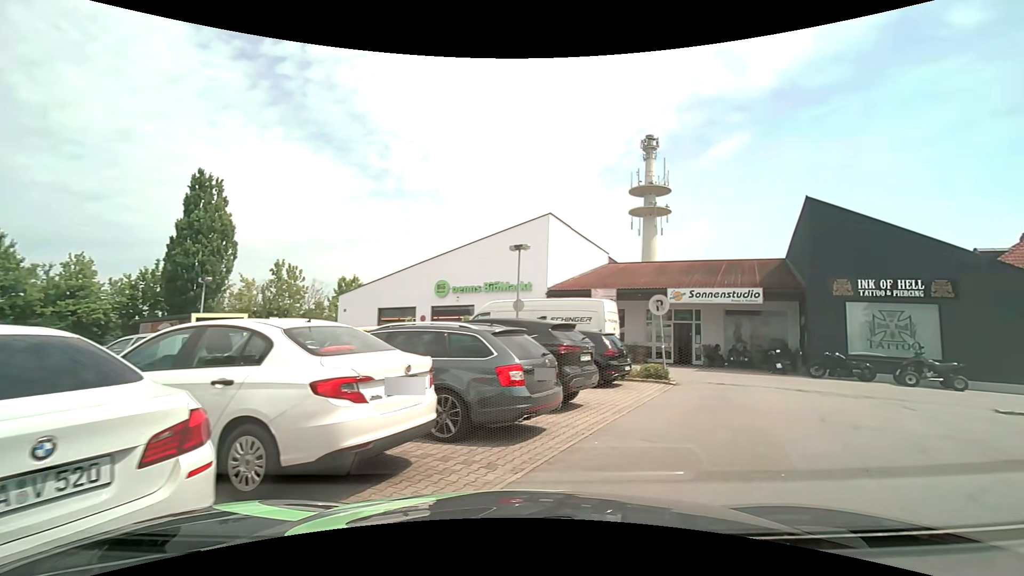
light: Day
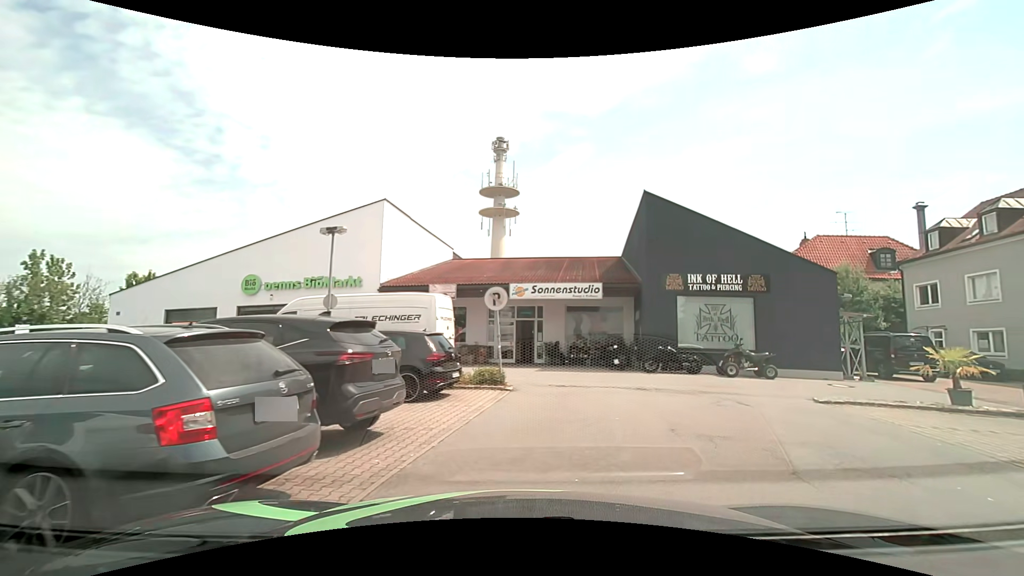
(+0.5, +2.6) m; +17°
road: service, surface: asphalt
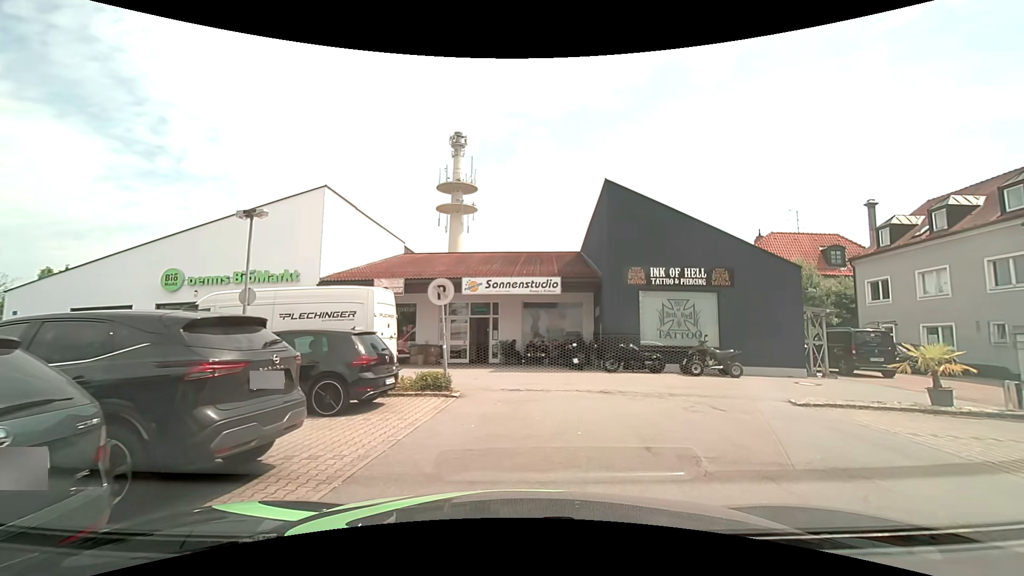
(+0.1, +1.6) m; +5°
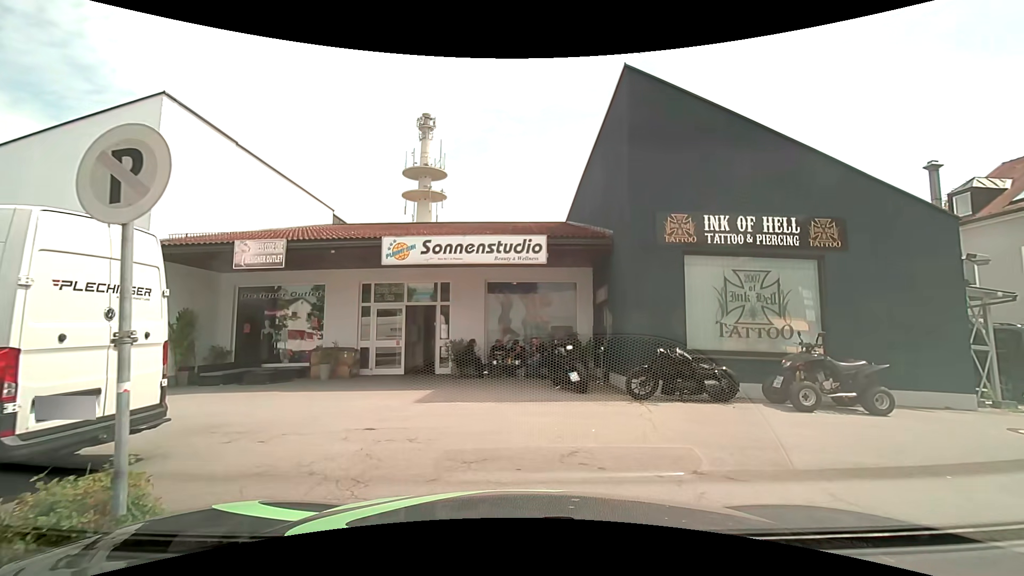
(+0.4, +8.1) m; +4°
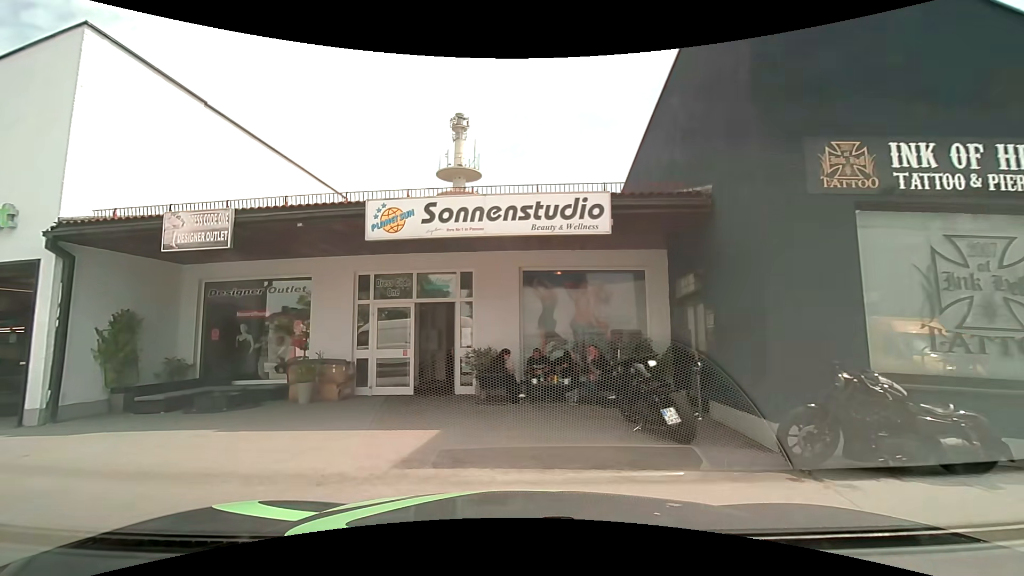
(-0.1, +4.2) m; -3°
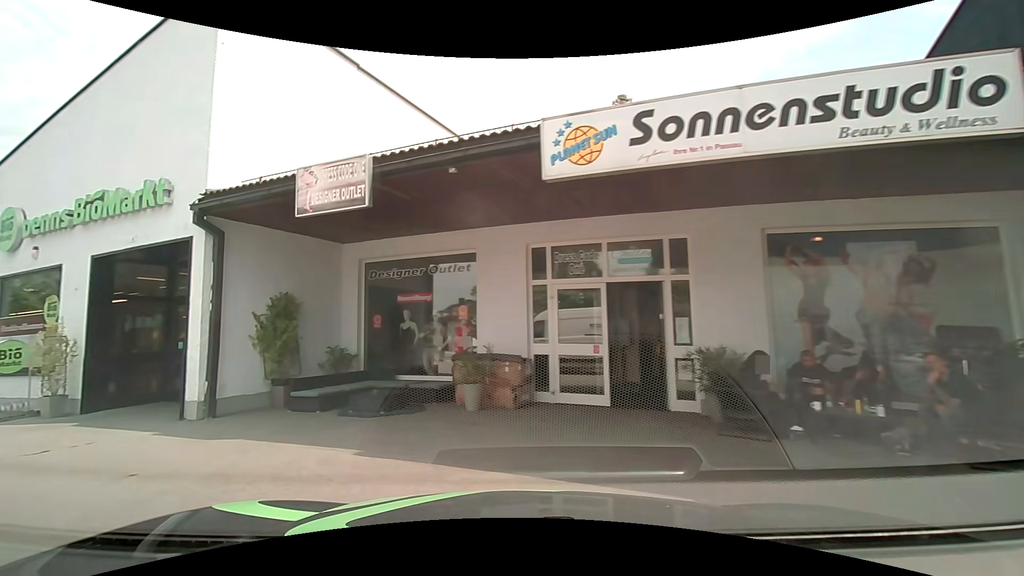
(-0.5, +3.2) m; -20°
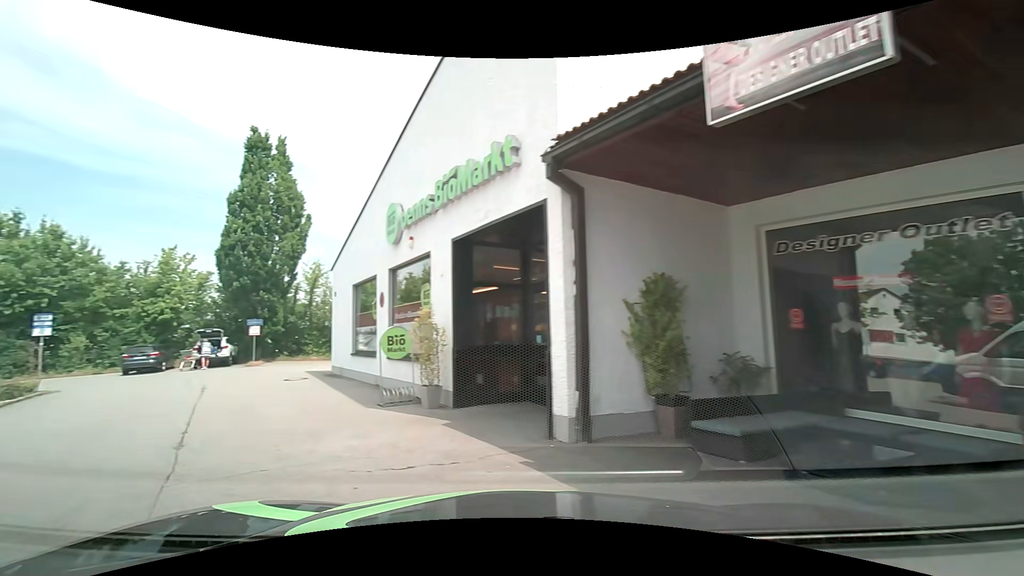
(-1.1, +3.5) m; -37°
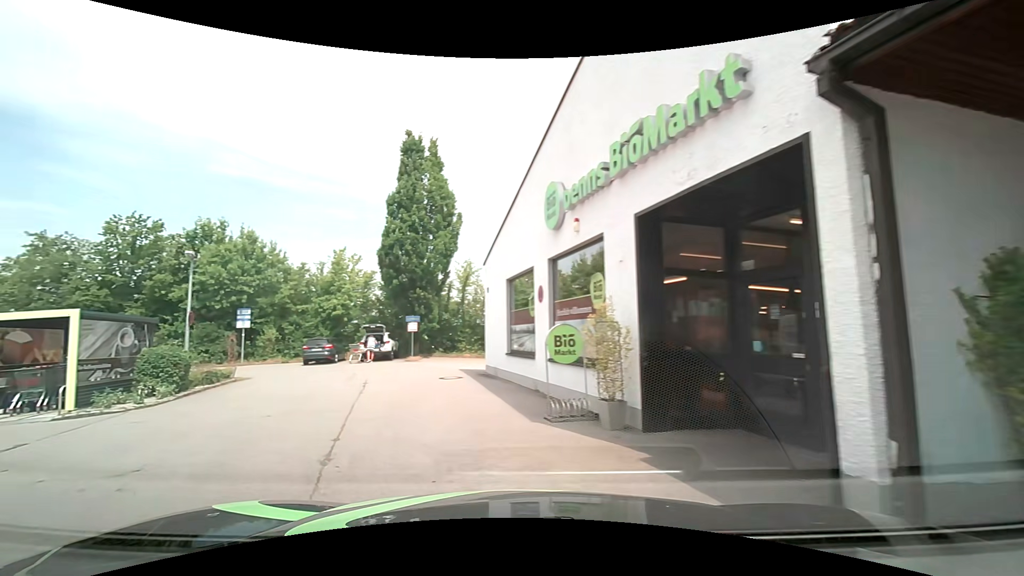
(-0.2, +2.0) m; -13°
